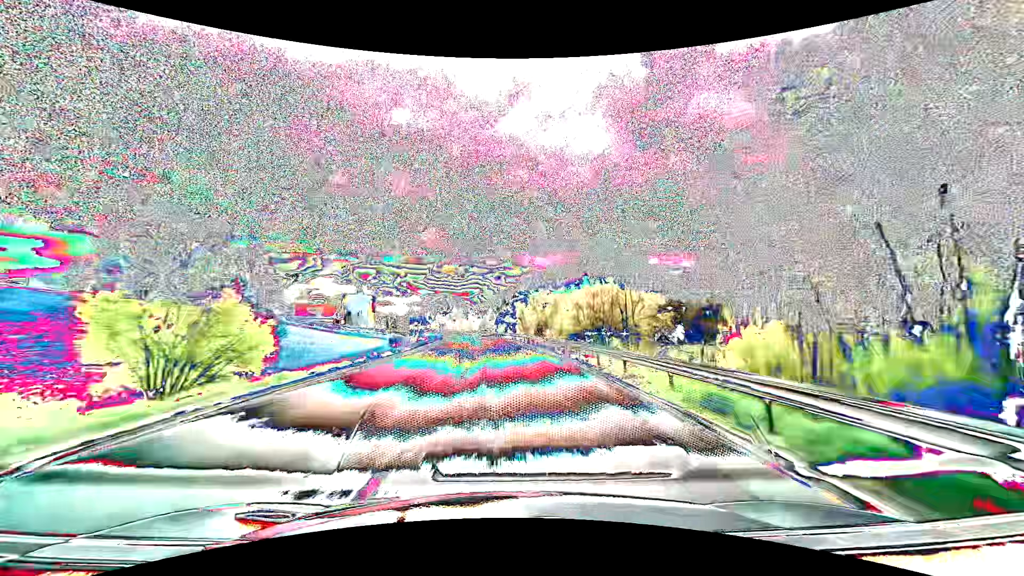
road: primary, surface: asphalt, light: Day
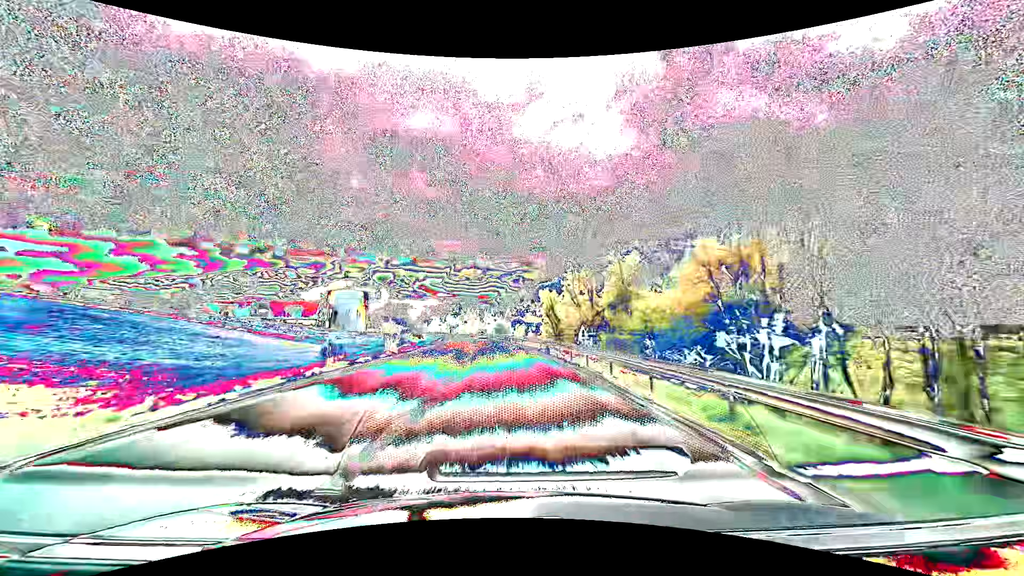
(-0.5, +31.5) m; -2°
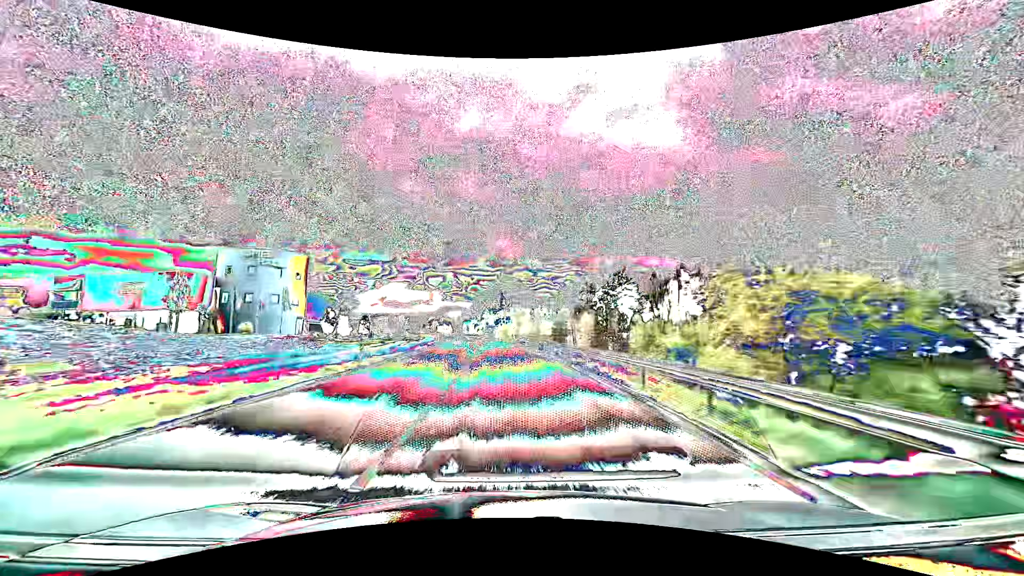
(-4.5, +78.8) m; -6°
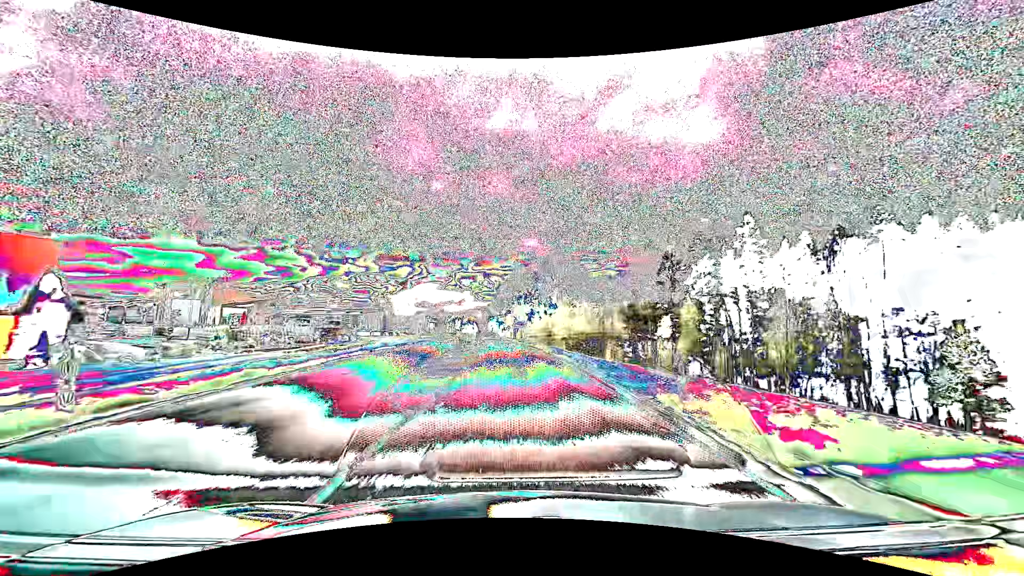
(-2.0, +63.2) m; -4°
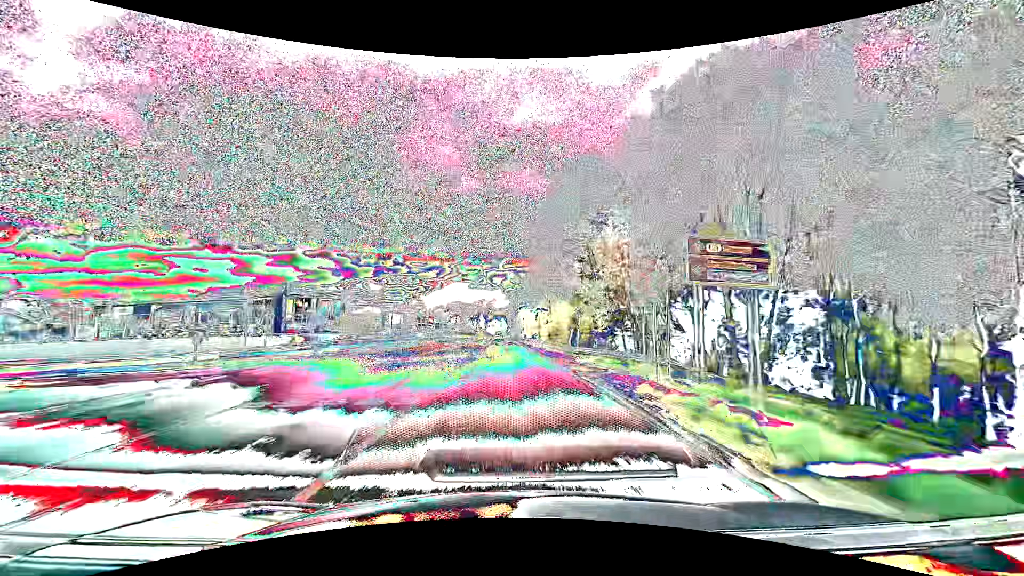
(-2.3, +79.2) m; -4°
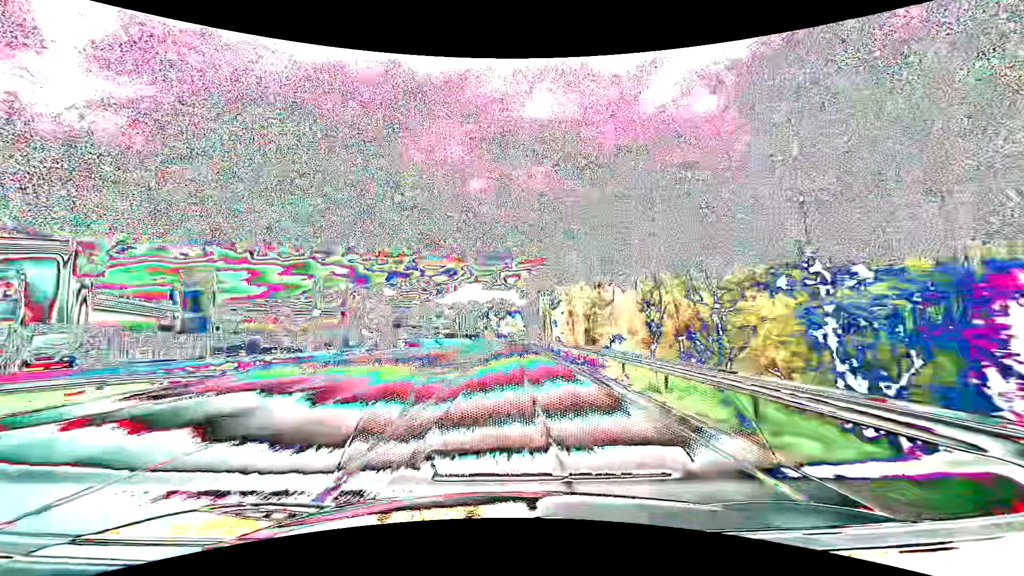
(-1.2, +63.5) m; -2°
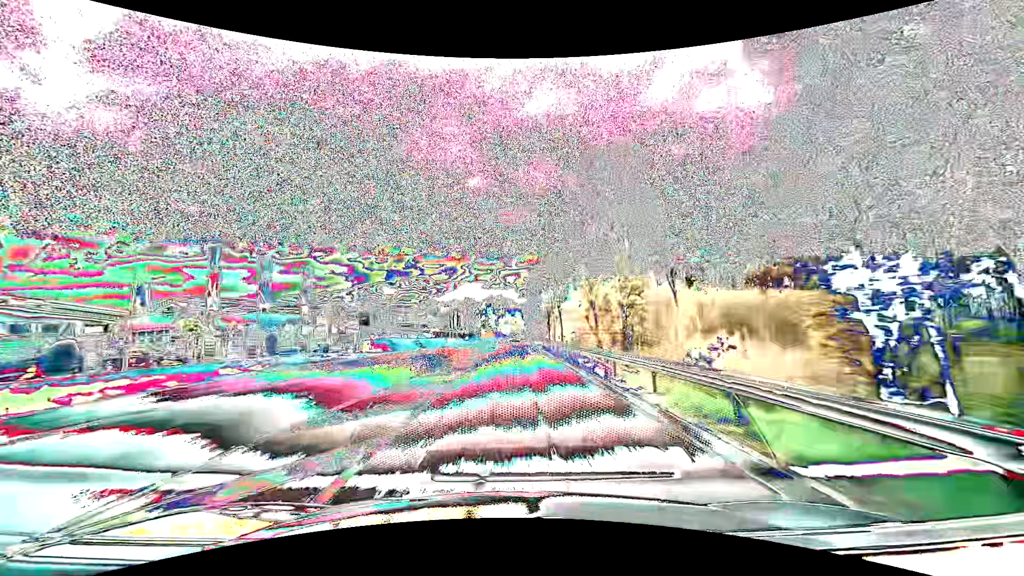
(0.0, +15.9) m; 0°
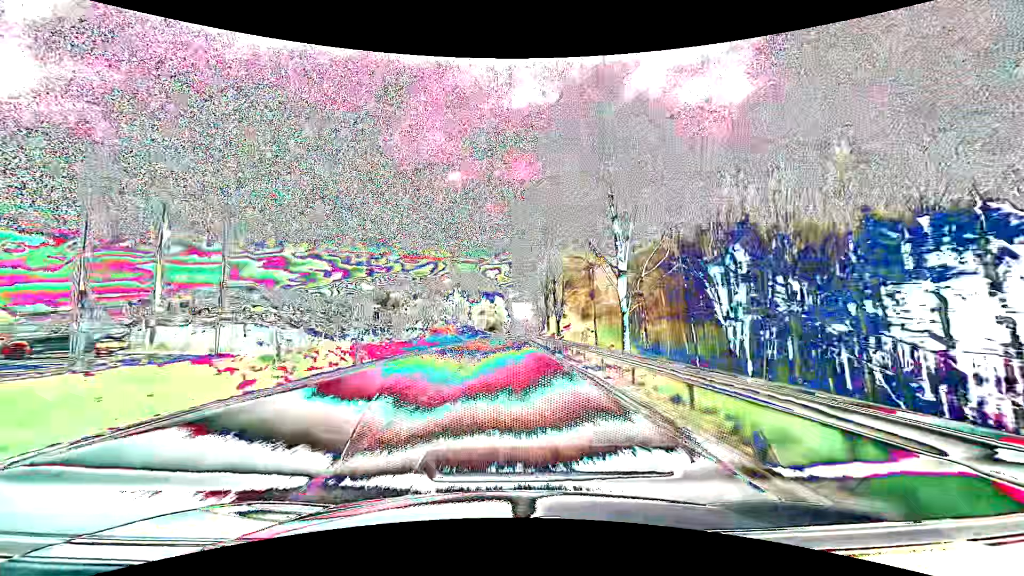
(+1.1, +79.2) m; +2°
(0, +10) (0, +20) (0, +30) (0, +40) (0, +50) (+1, +60) (+1, +70) (+1, +80) (+1, +90) (+1, +100) m
